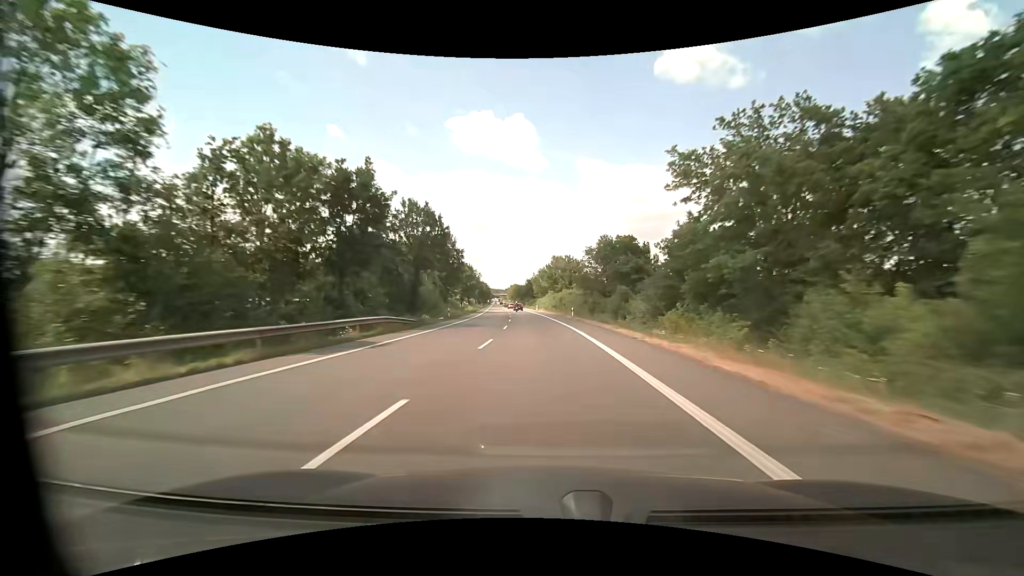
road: primary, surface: asphalt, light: Day
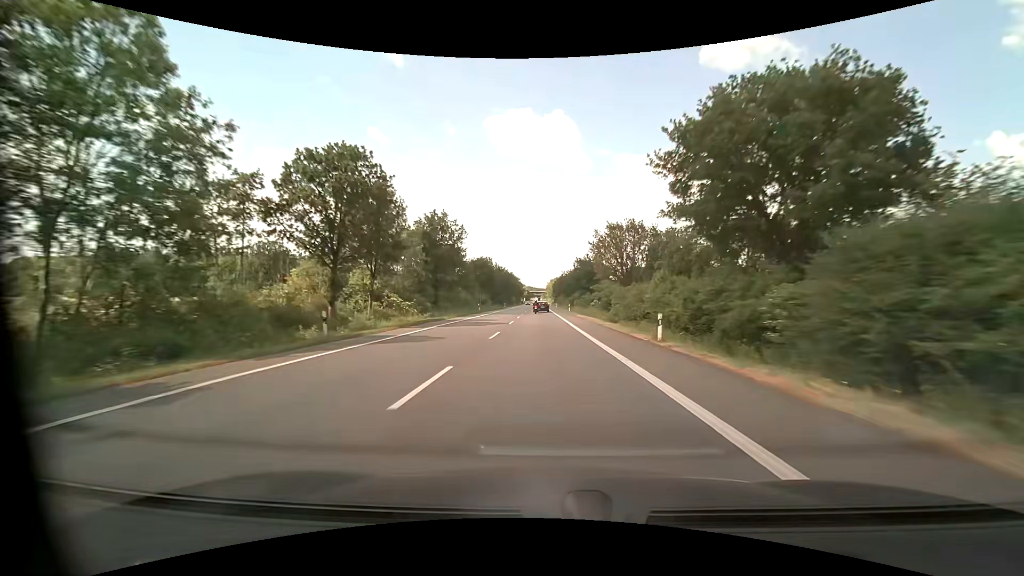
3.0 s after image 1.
(-4.5, +81.3) m; -5°
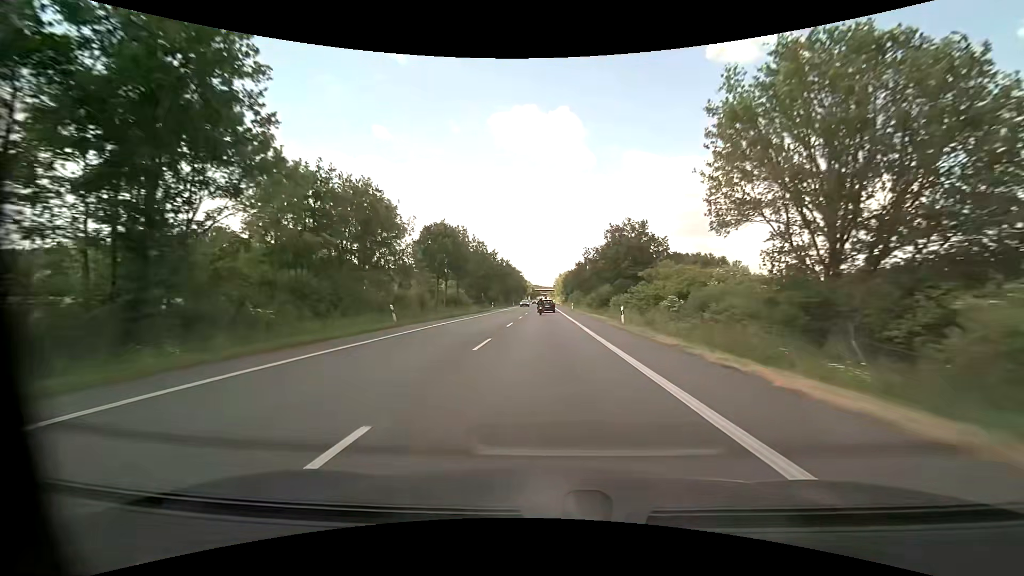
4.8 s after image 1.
(-0.5, +40.8) m; -1°
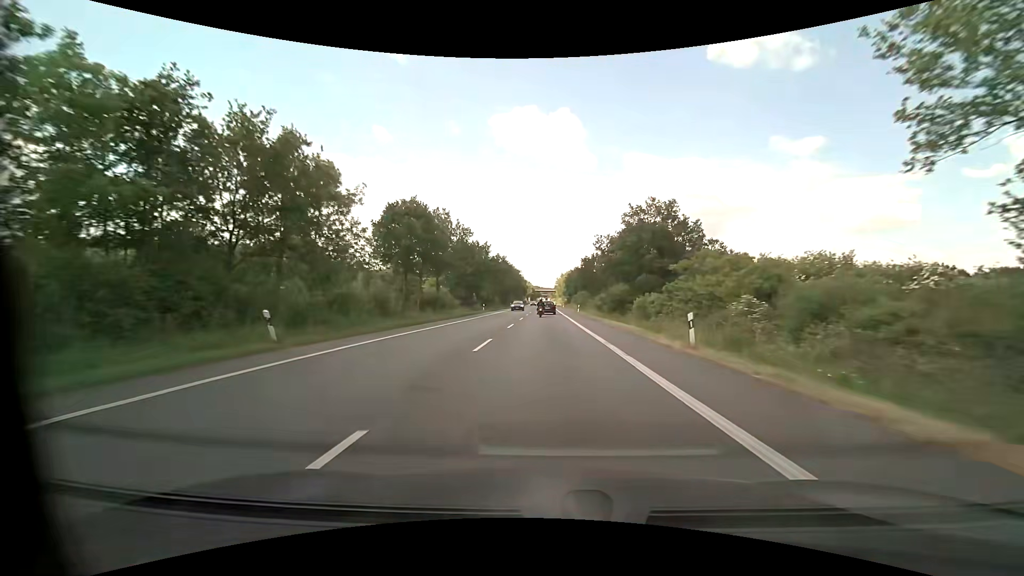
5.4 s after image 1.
(0.0, +12.4) m; 0°
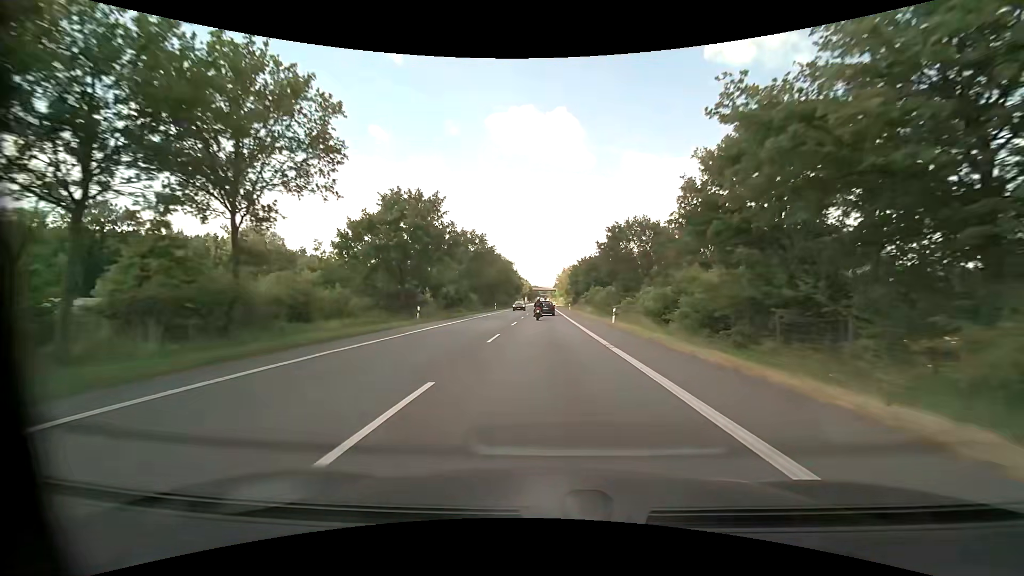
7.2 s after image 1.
(+0.1, +32.7) m; 0°
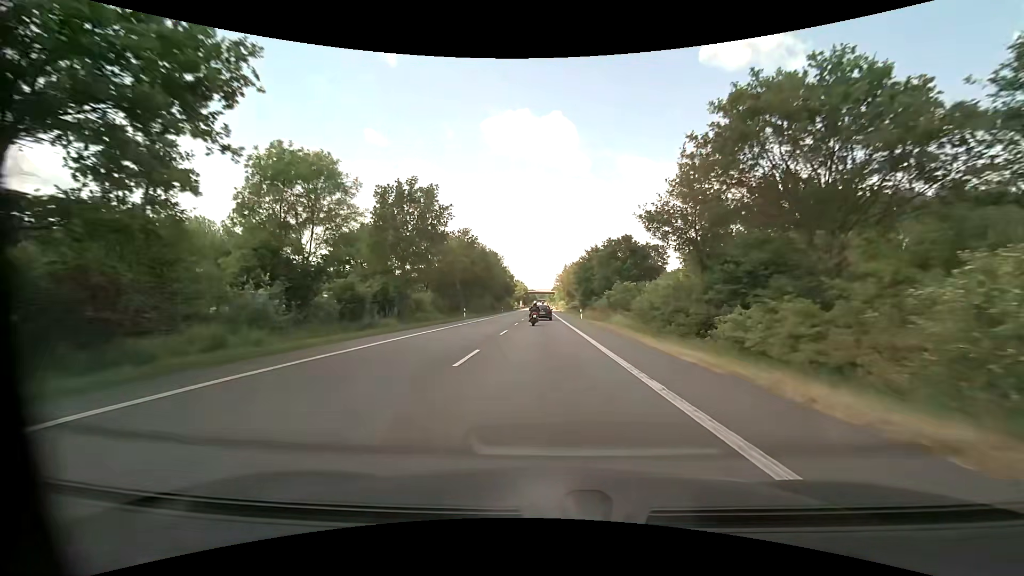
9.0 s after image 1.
(+0.1, +29.5) m; 0°
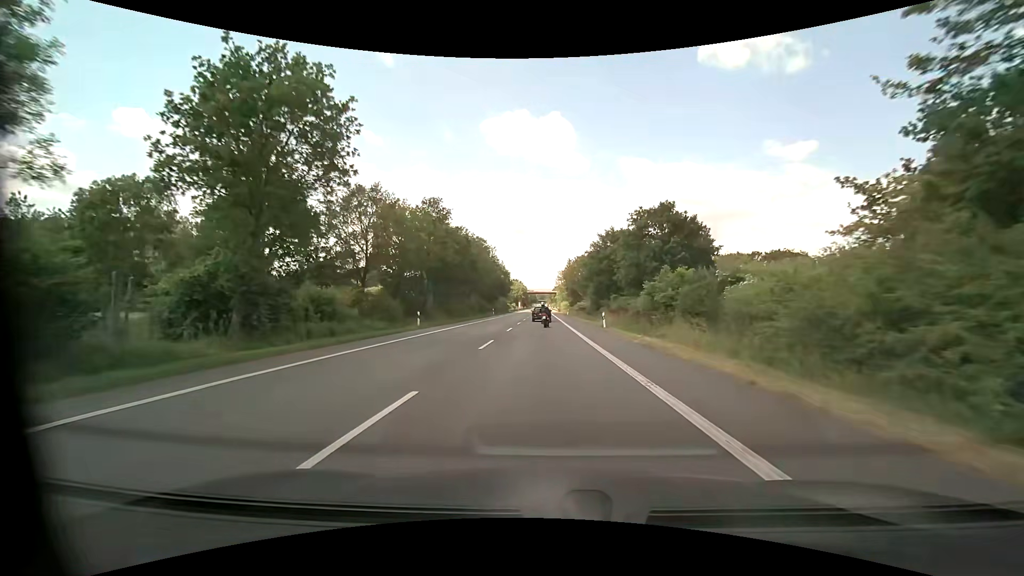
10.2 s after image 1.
(+0.1, +19.3) m; 0°
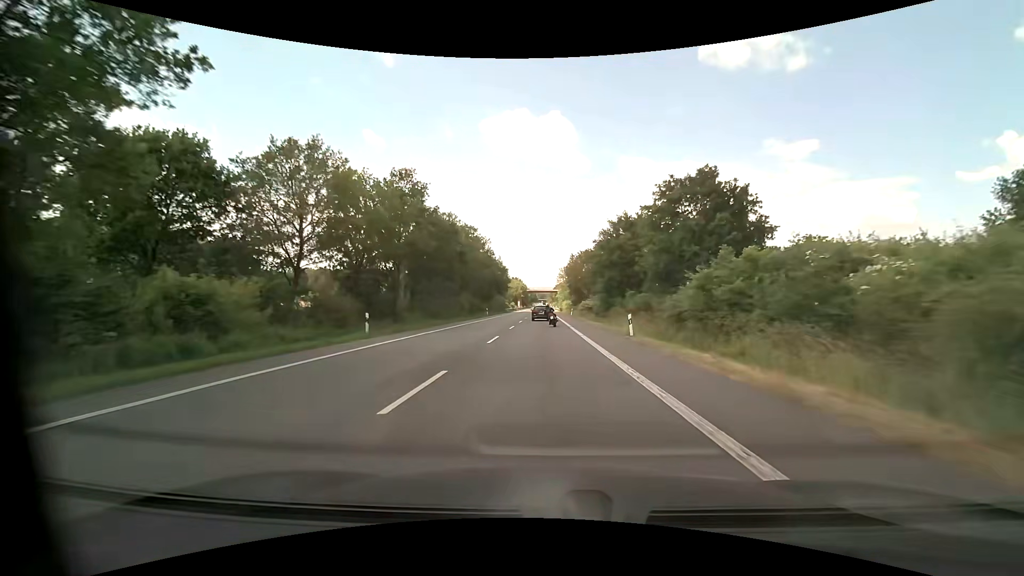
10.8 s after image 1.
(0.0, +9.7) m; 0°
(0, +10) (0, +20) (0, +30) (0, +40) (0, +50) (0, +60) (0, +70) (0, +80) (0, +90) (0, +100) m
